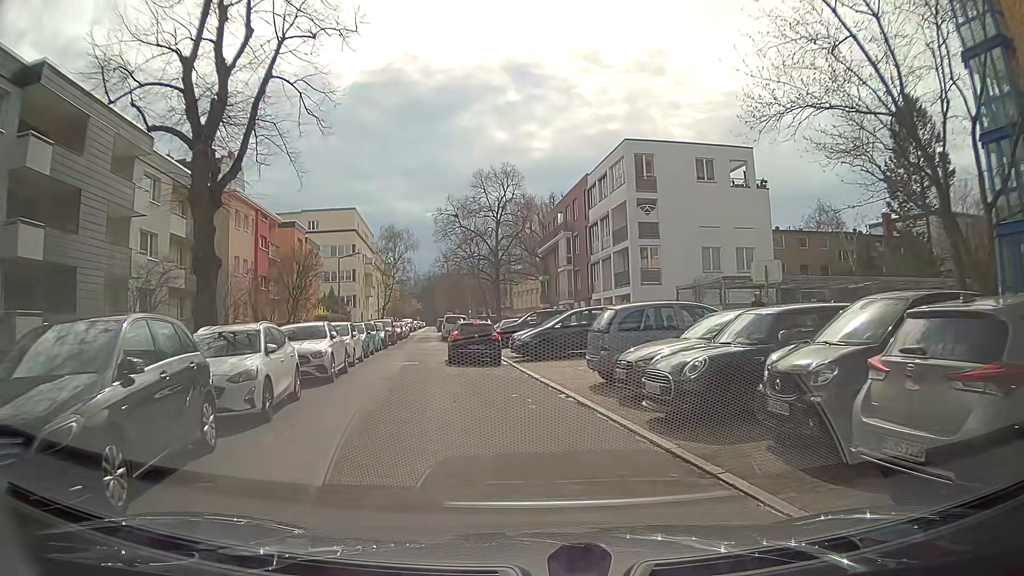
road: residential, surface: asphalt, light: Day
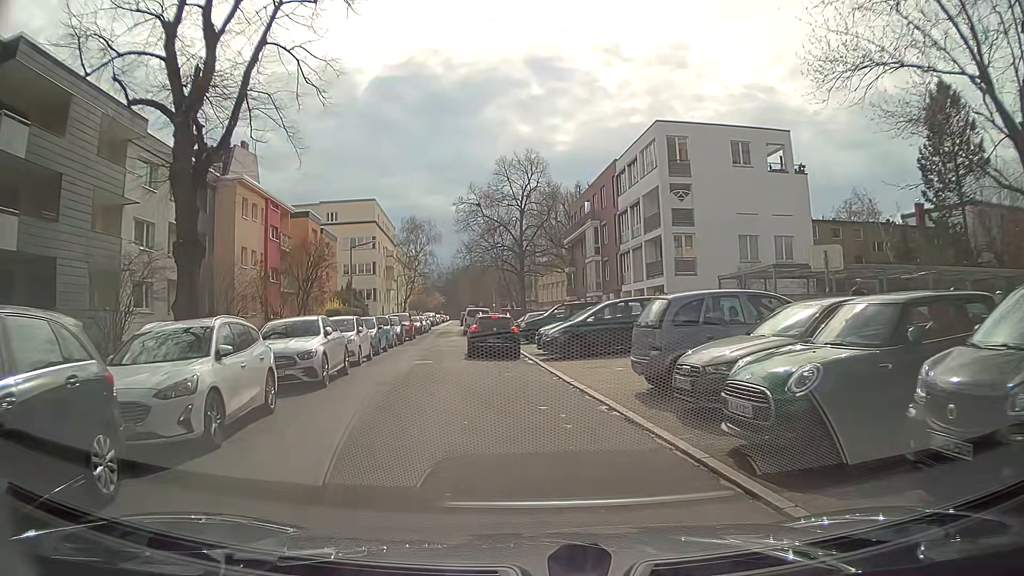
(0.0, +2.7) m; -1°
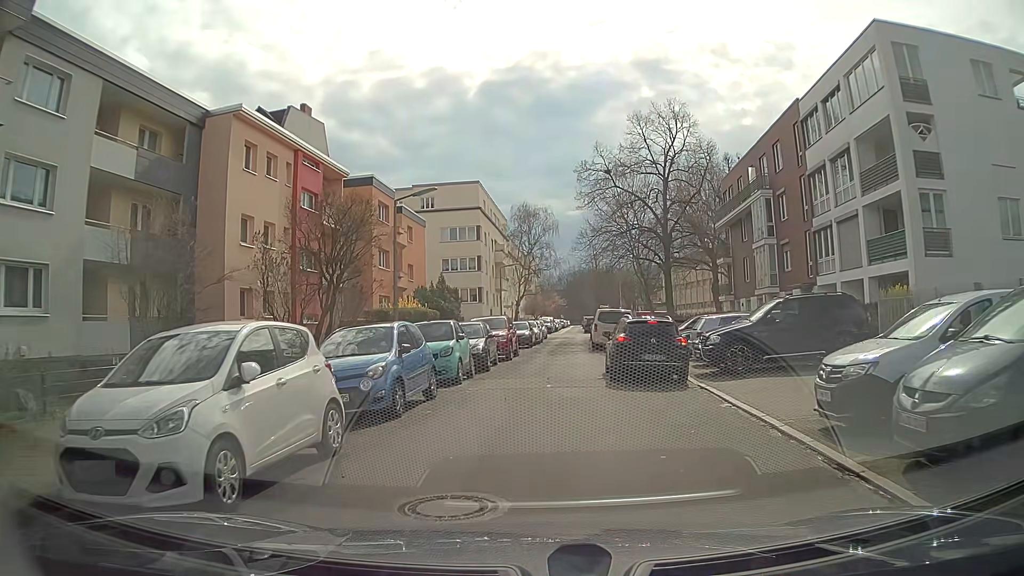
(-1.7, +15.3) m; -12°
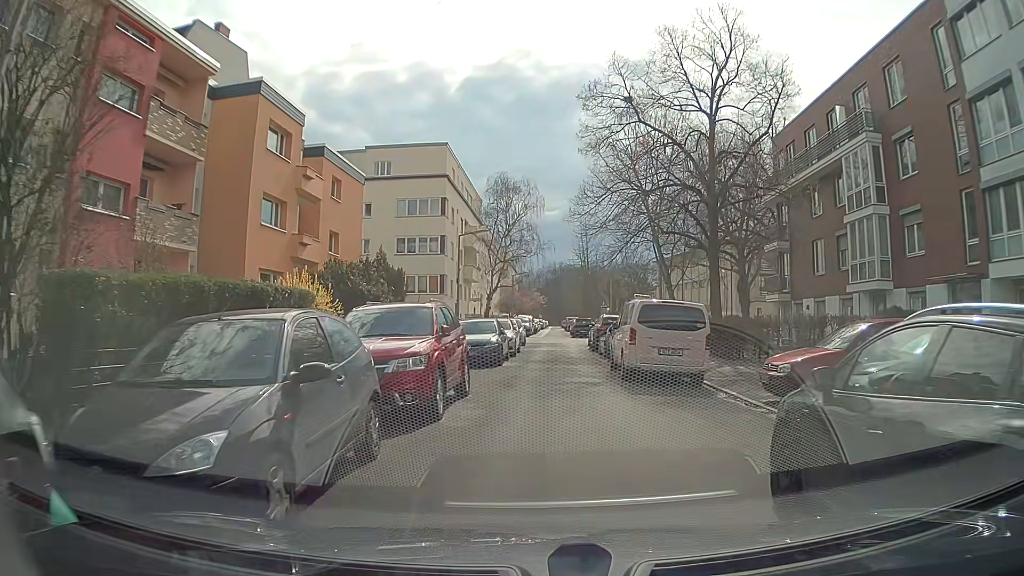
(+0.3, +15.4) m; +3°
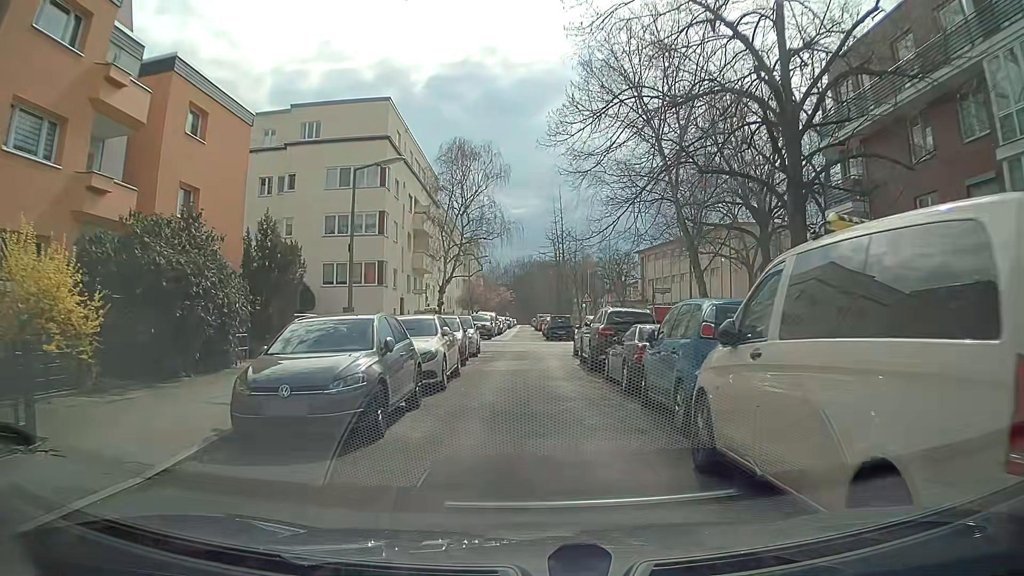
(+0.4, +12.9) m; +3°
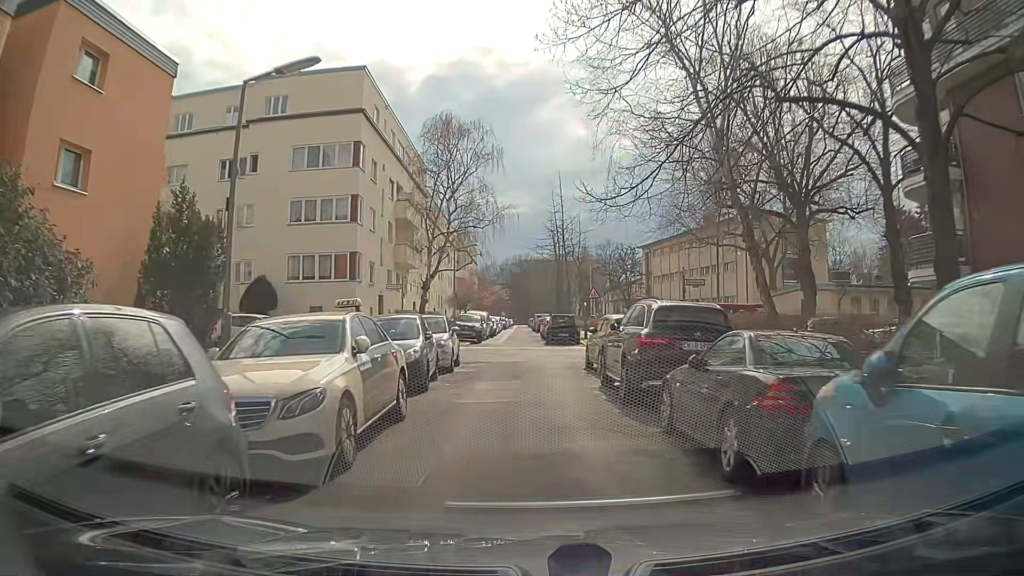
(0.0, +6.7) m; +1°
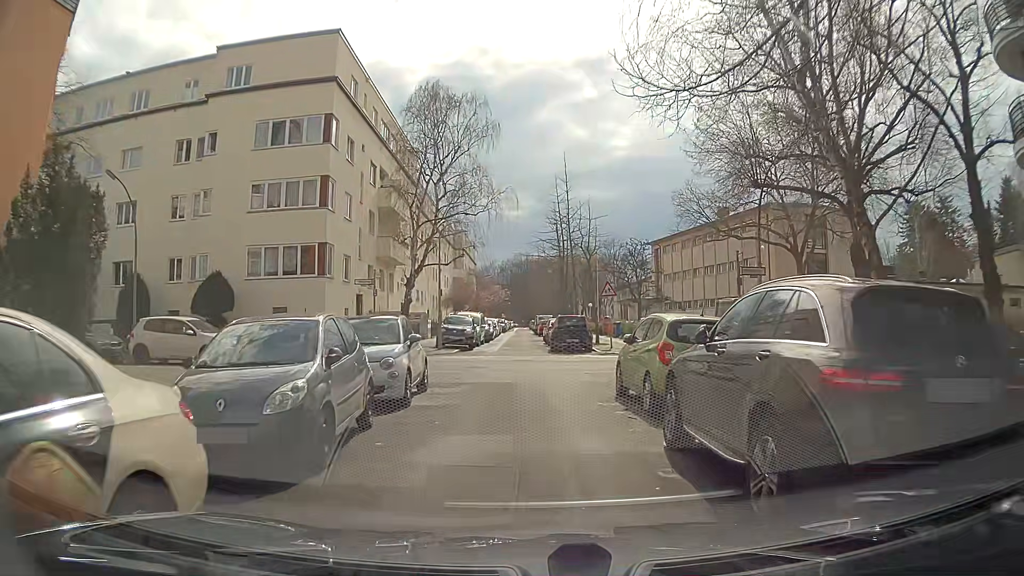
(-0.1, +6.4) m; 0°
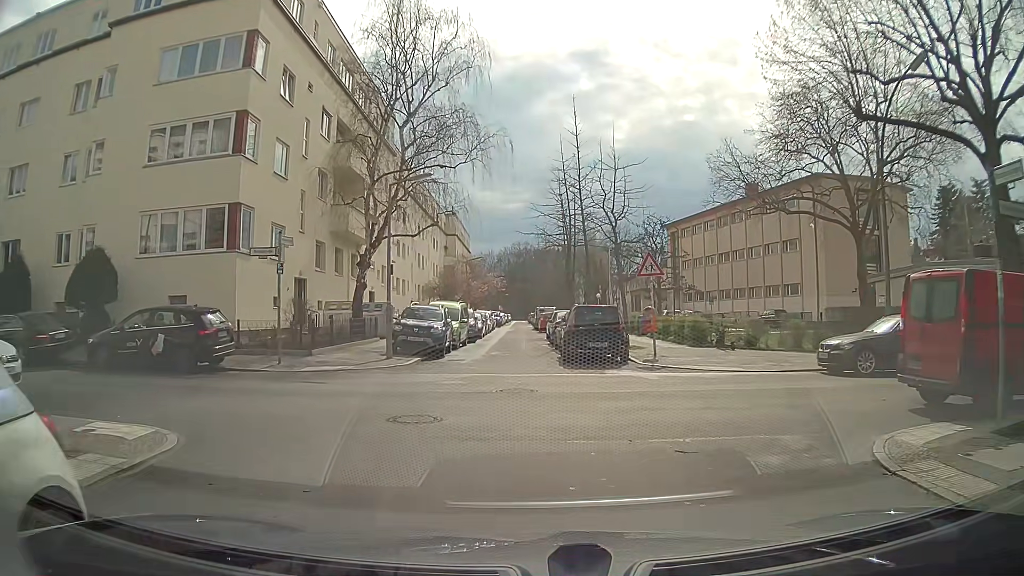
(-0.1, +10.6) m; +1°
